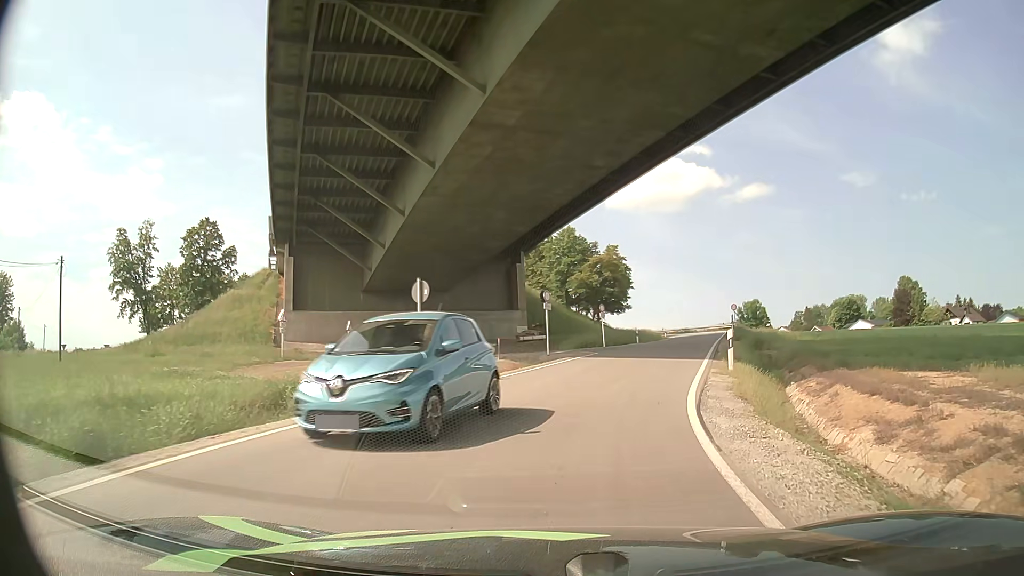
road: unclassified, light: Day
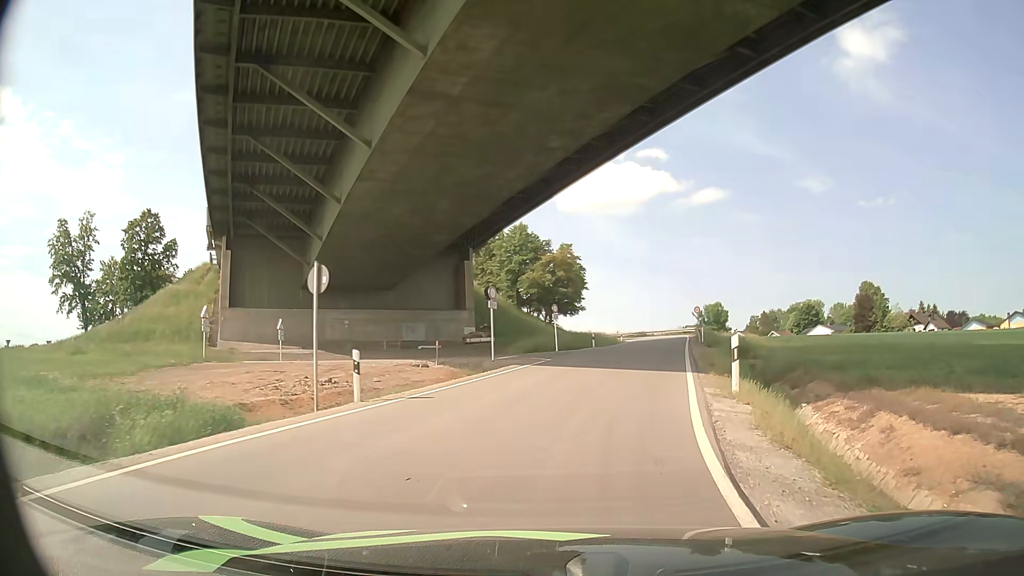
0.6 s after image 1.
(+0.2, +4.6) m; +4°
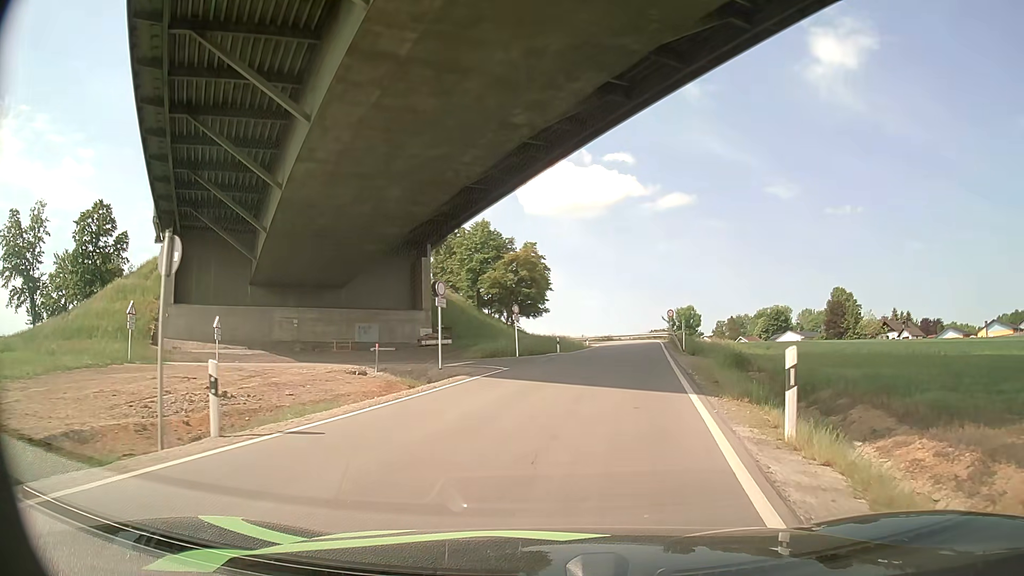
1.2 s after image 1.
(+0.1, +4.6) m; +2°
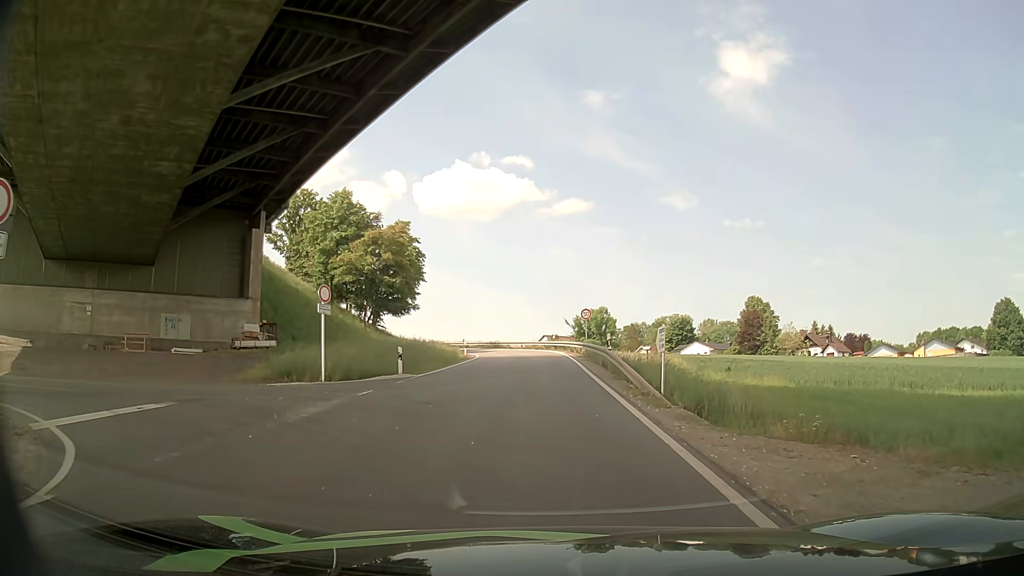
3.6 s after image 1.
(+1.7, +18.6) m; +9°
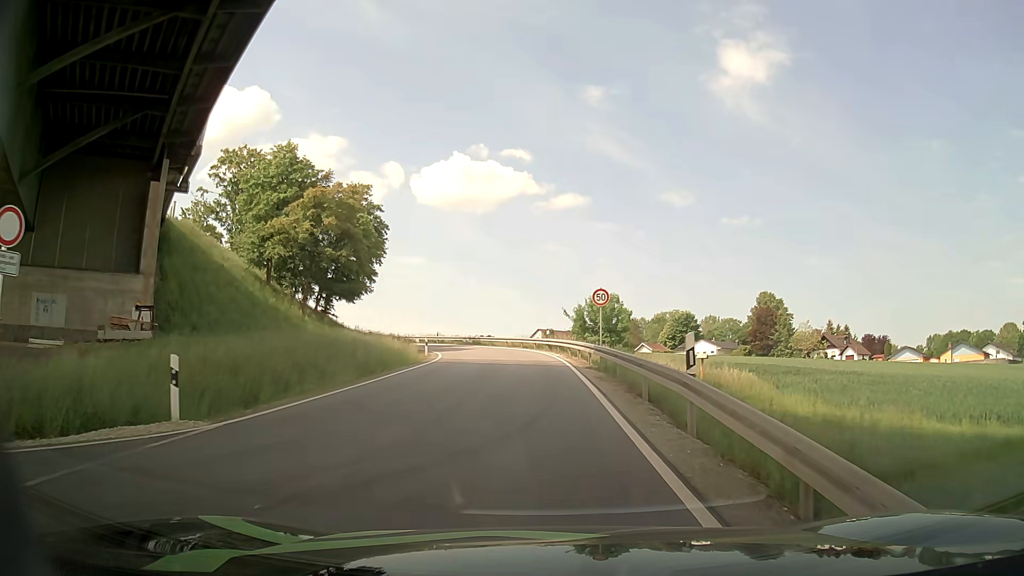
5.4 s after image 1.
(+0.5, +15.1) m; +3°
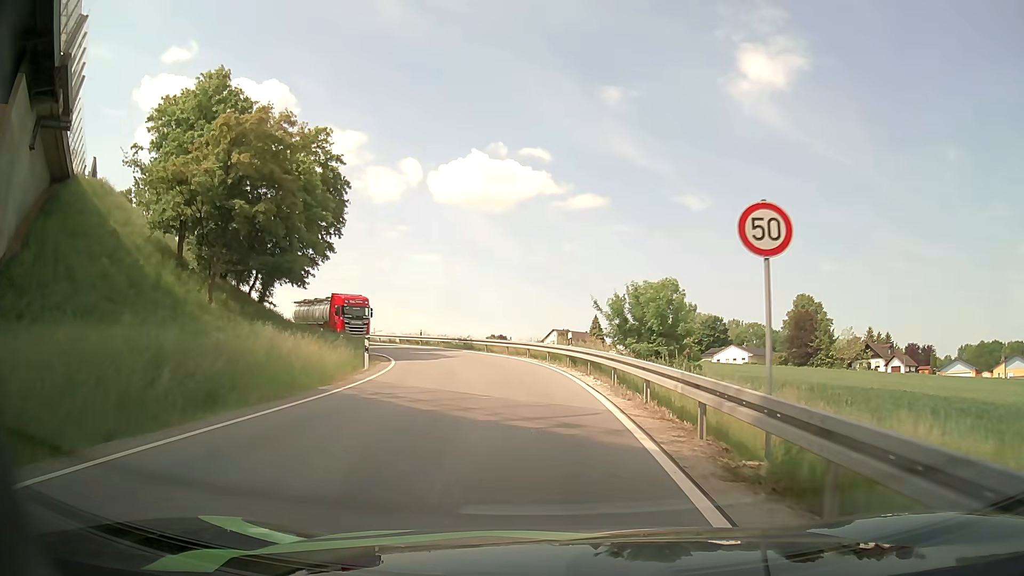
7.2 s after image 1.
(-0.9, +16.5) m; -4°
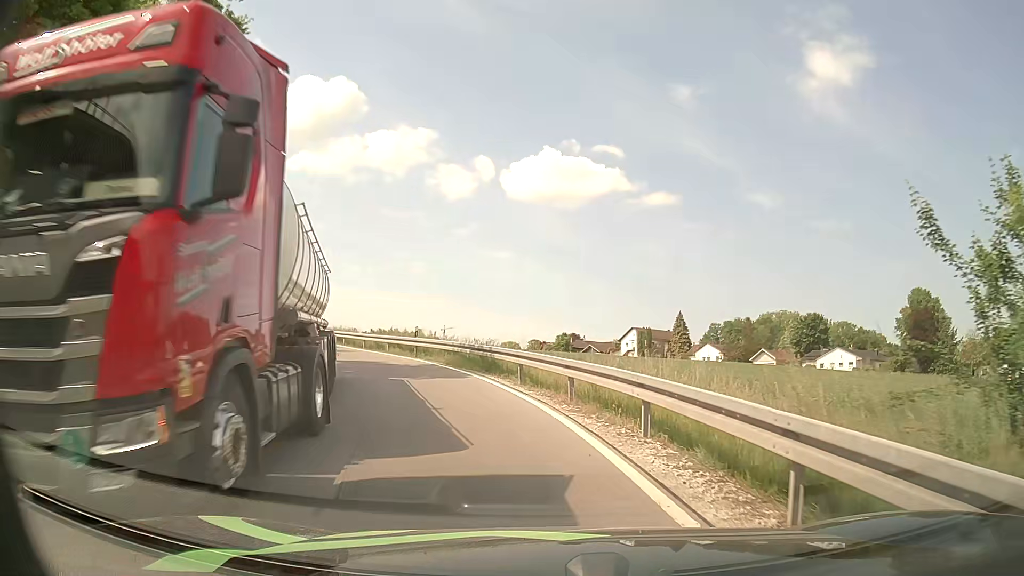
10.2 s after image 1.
(-0.8, +23.6) m; -6°
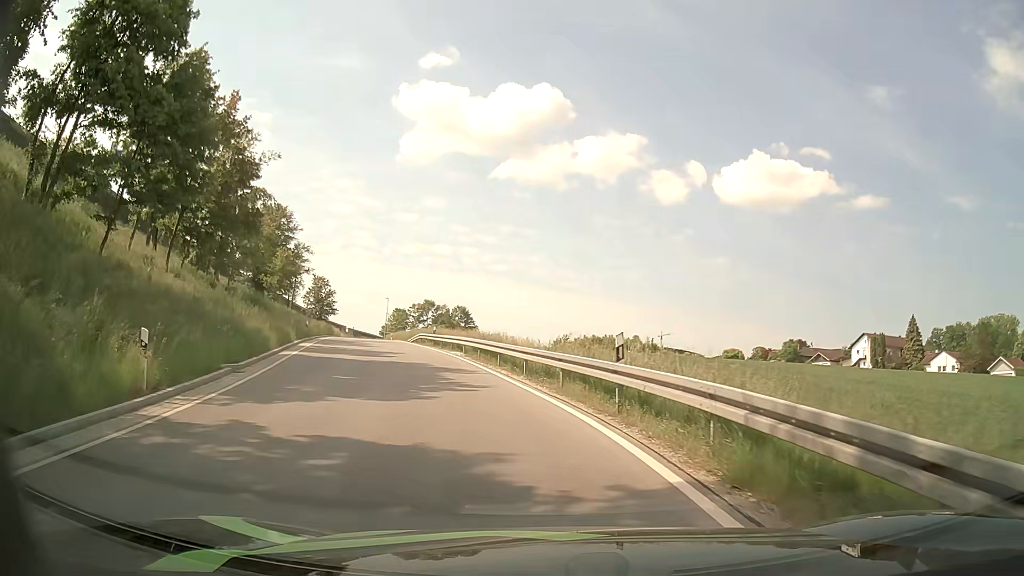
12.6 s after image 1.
(-2.4, +16.9) m; -18°
(-1, +10) (-4, +20) (-6, +29) (-9, +39) (-12, +48) (-15, +58) (-17, +68) (-20, +77) (-23, +87) (-26, +96) m
